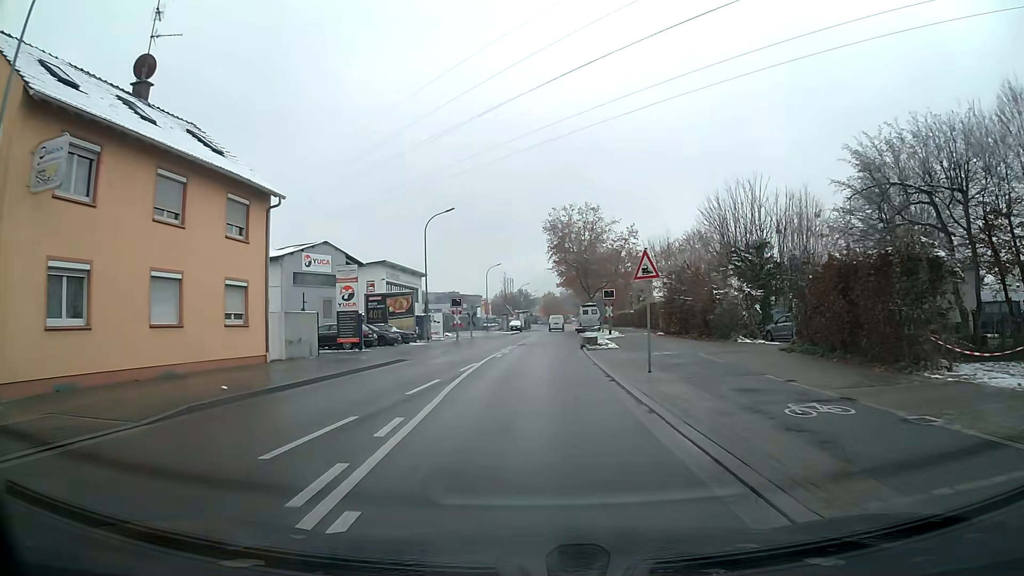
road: unclassified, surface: asphalt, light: Day
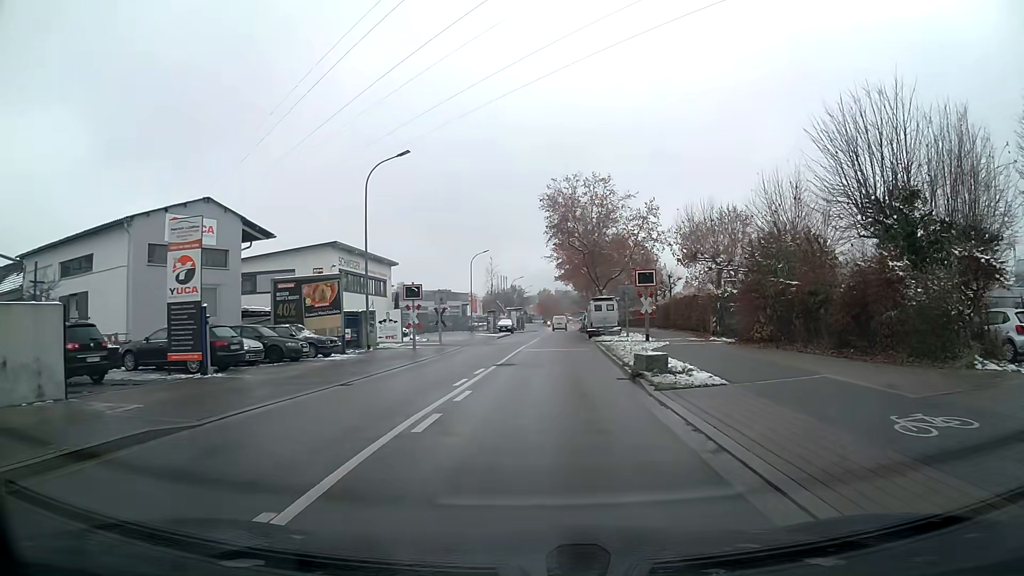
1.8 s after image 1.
(+0.1, +16.8) m; +1°
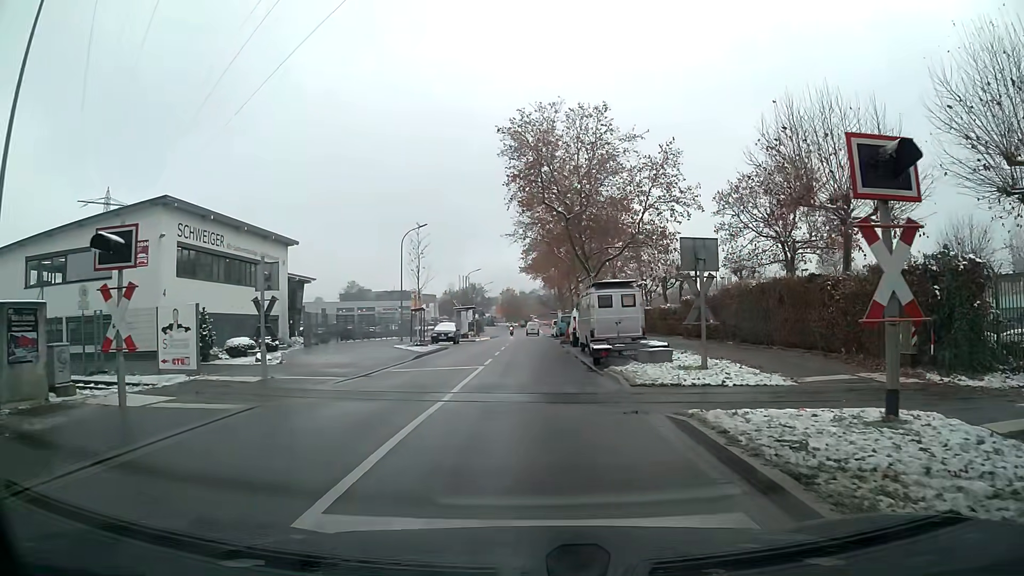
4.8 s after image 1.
(+0.6, +23.1) m; +3°
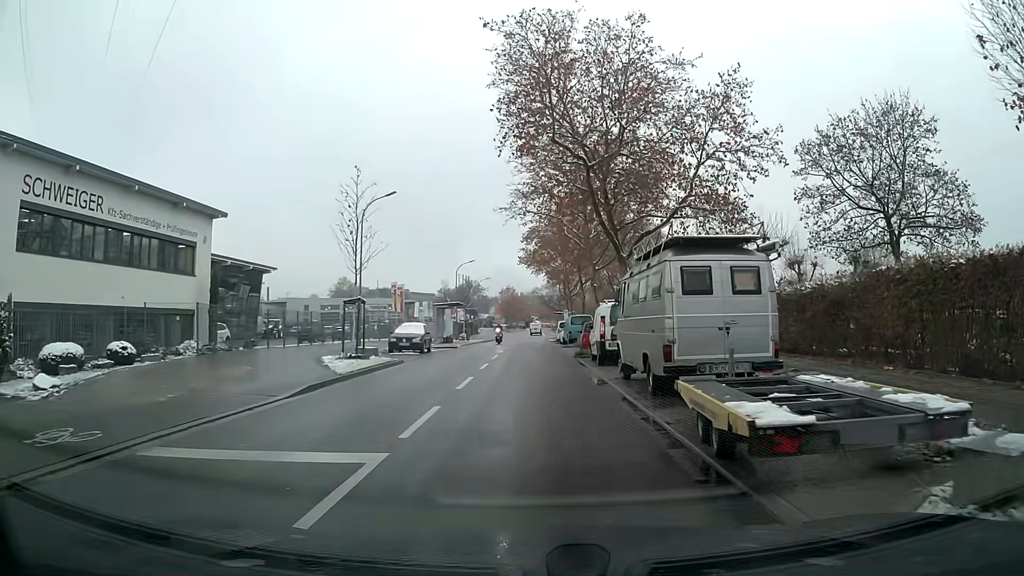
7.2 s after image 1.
(0.0, +13.8) m; 0°
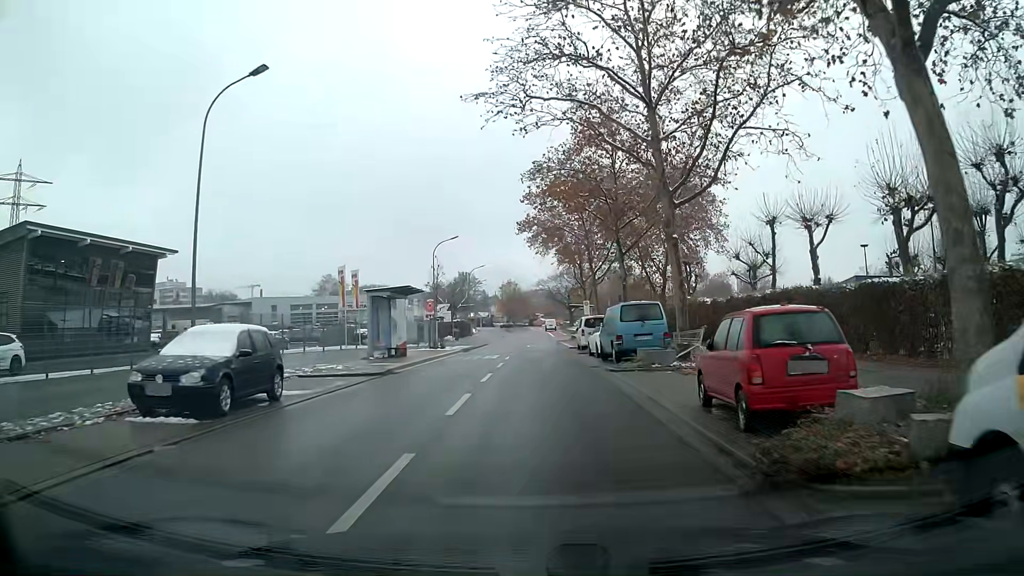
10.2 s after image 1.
(0.0, +22.5) m; 0°
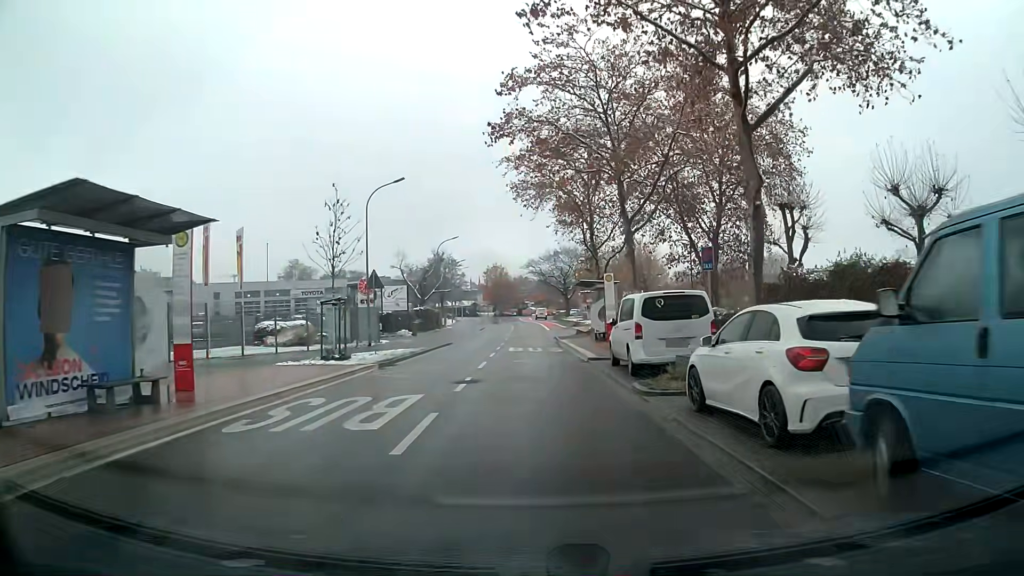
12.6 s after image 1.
(+0.1, +21.4) m; +1°
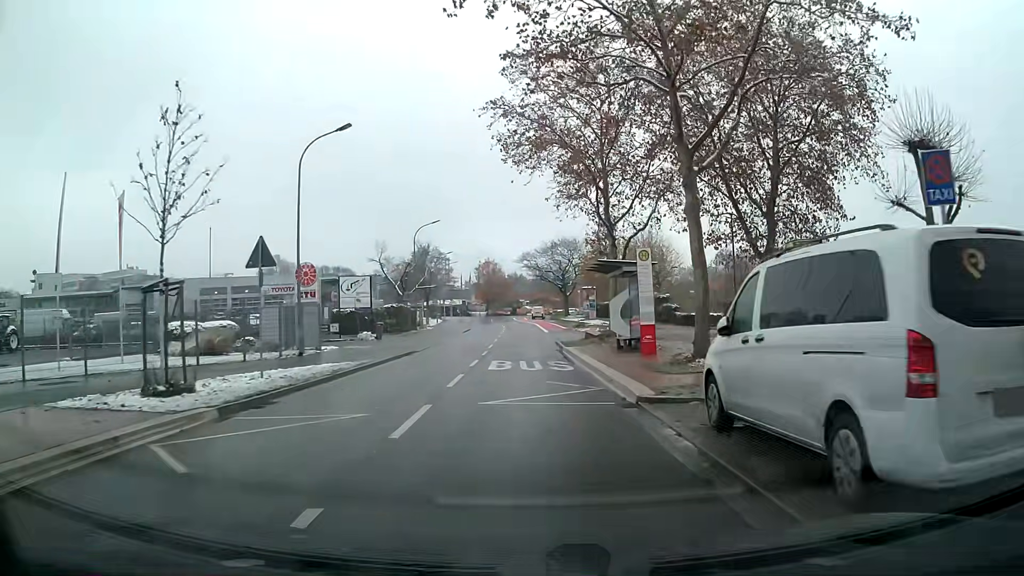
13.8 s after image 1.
(0.0, +11.1) m; 0°
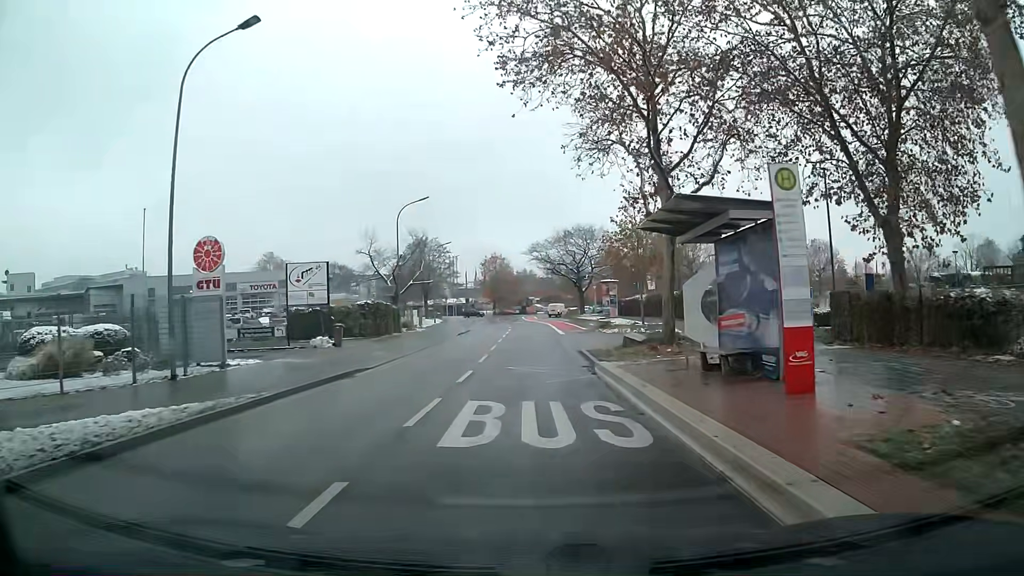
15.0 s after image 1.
(-0.1, +11.3) m; -1°
(0, +10) (0, +20) (0, +30) (0, +40) (+1, +50) (+2, +60) (+3, +70) (+3, +80) (+3, +90) (+3, +100) m
